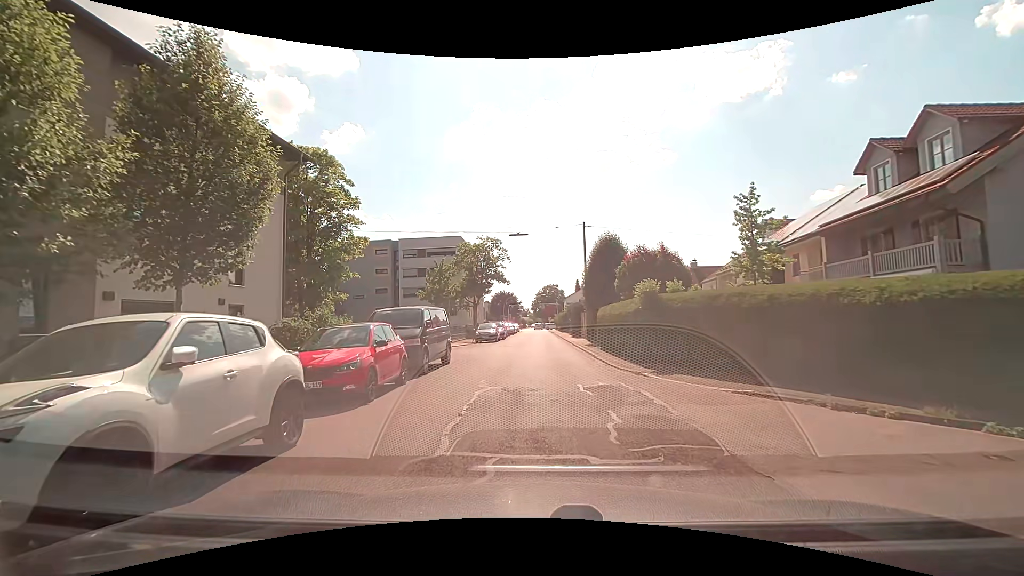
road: unclassified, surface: asphalt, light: Day
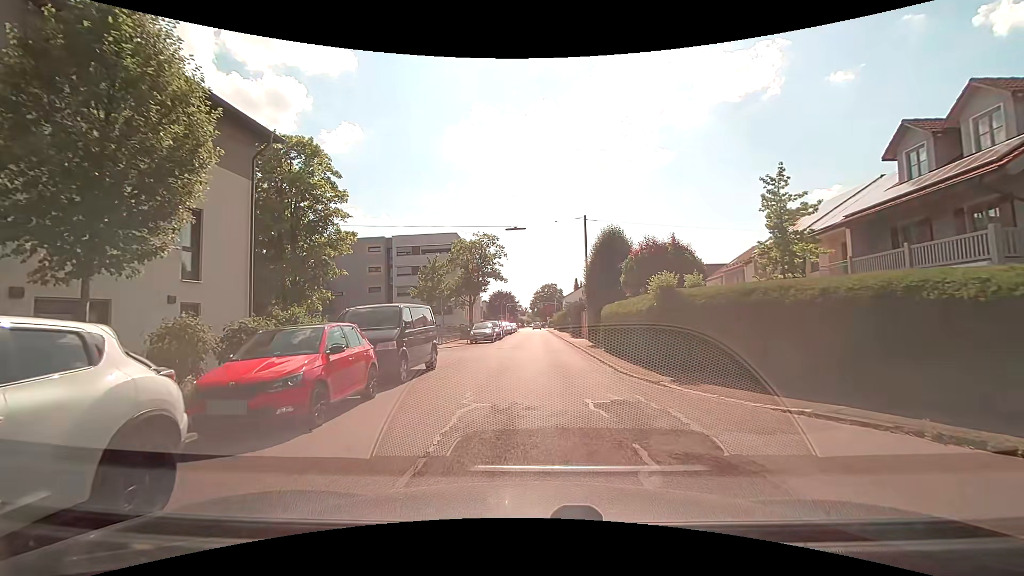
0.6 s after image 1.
(0.0, +2.1) m; -1°
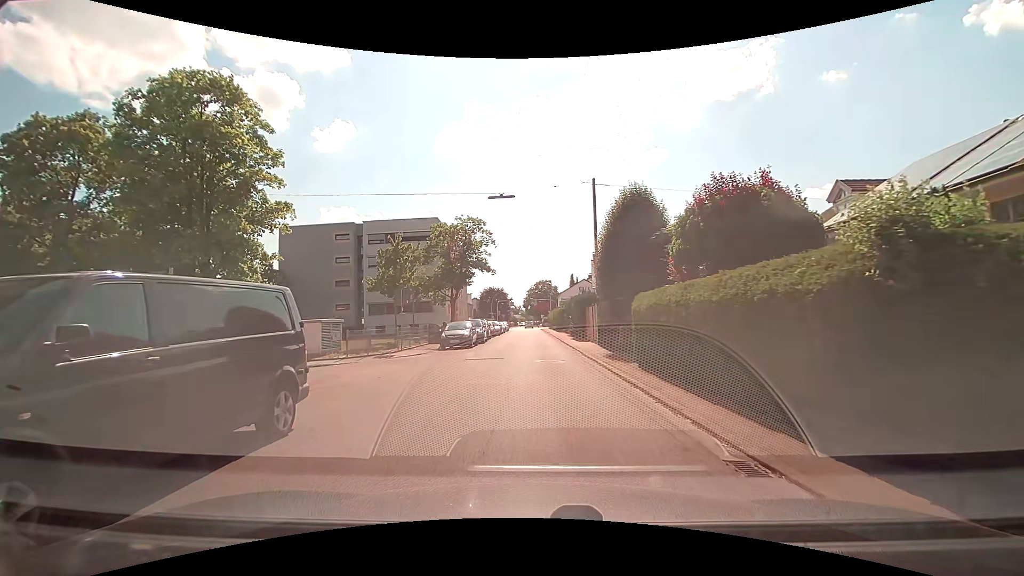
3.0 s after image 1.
(+0.1, +8.7) m; 0°
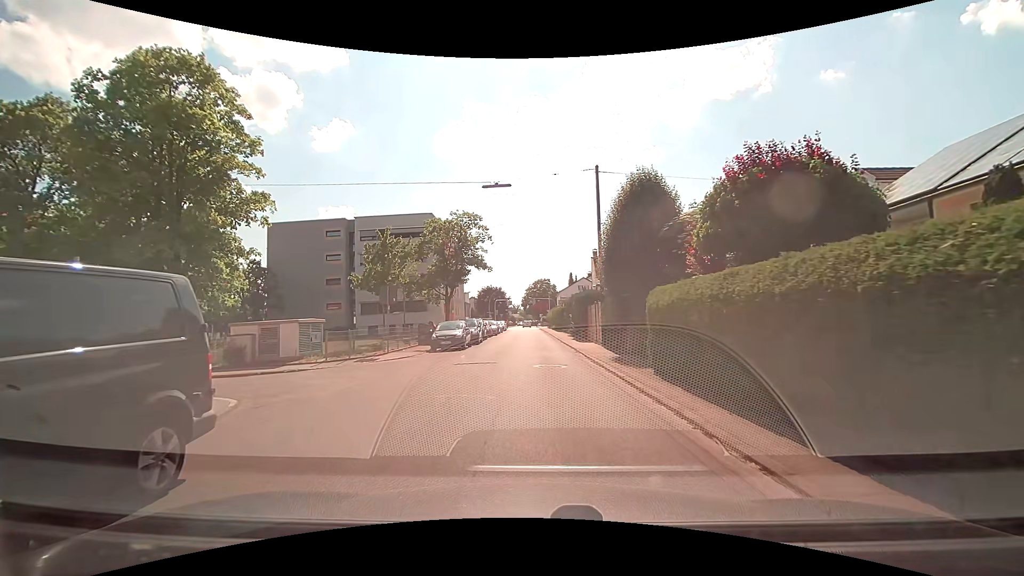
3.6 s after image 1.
(0.0, +2.1) m; 0°
